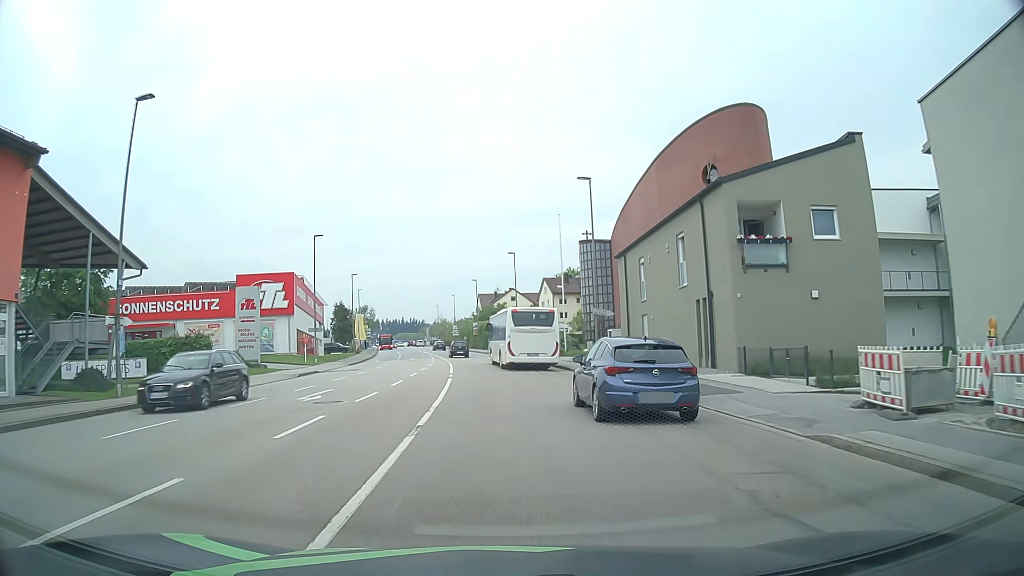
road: tertiary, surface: asphalt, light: Day
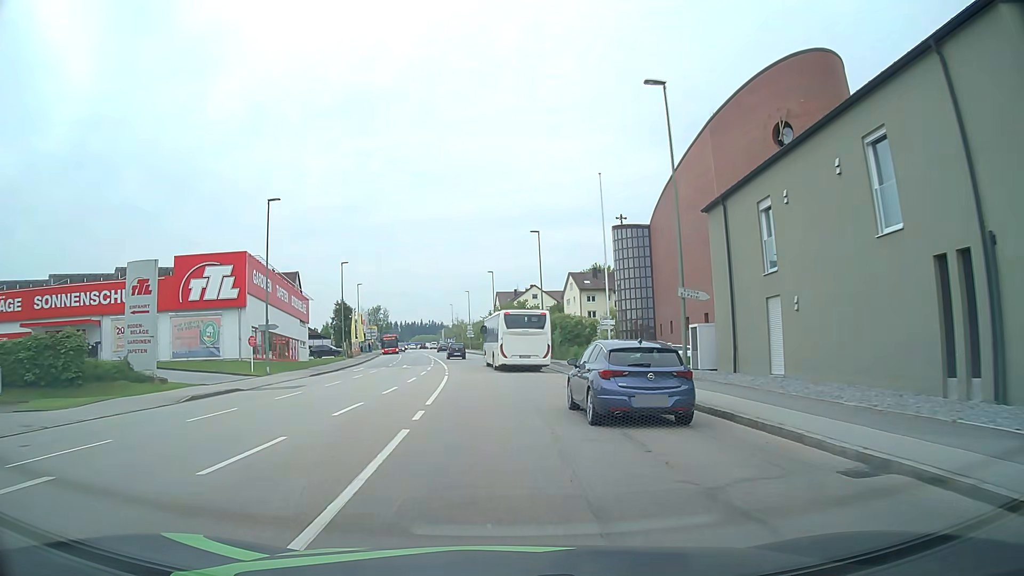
(-0.2, +14.9) m; -2°
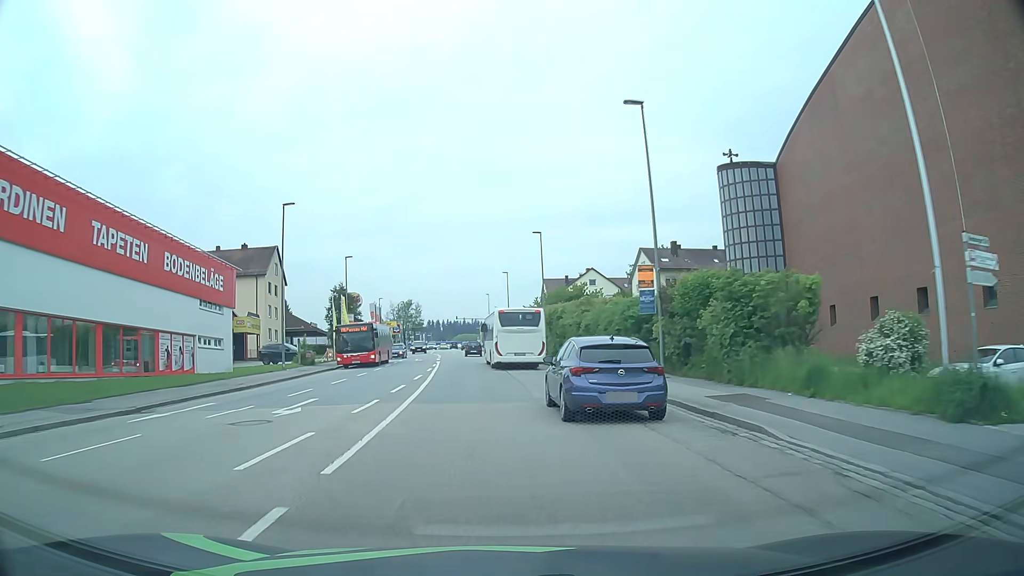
(-1.1, +30.5) m; -4°
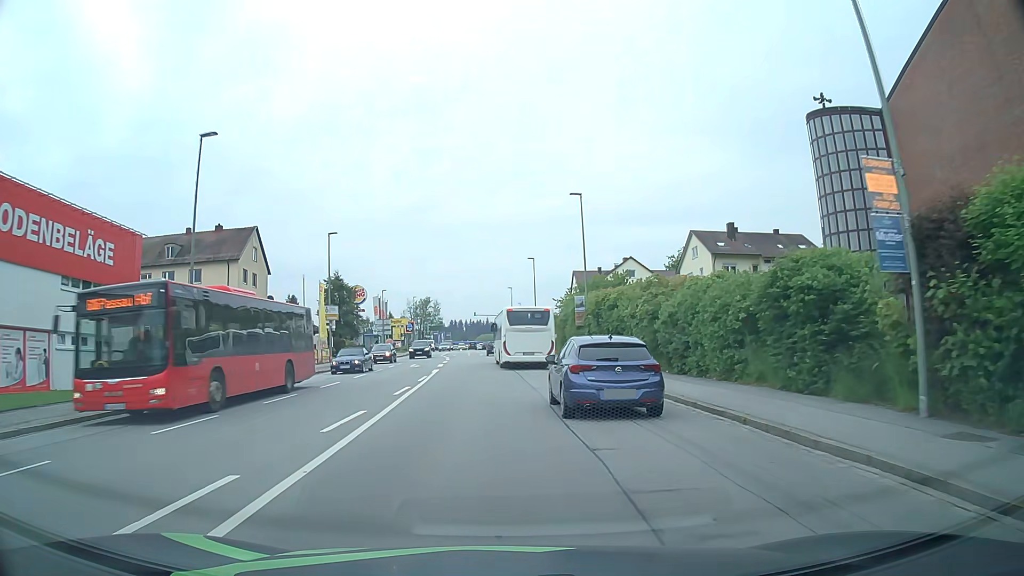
(-0.3, +15.2) m; -2°
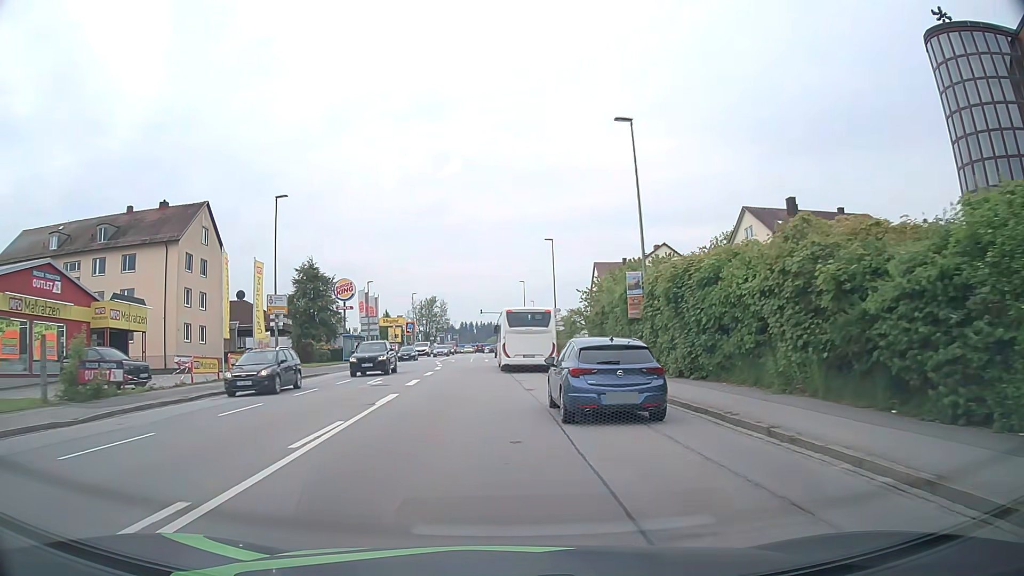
(-0.2, +15.1) m; -1°
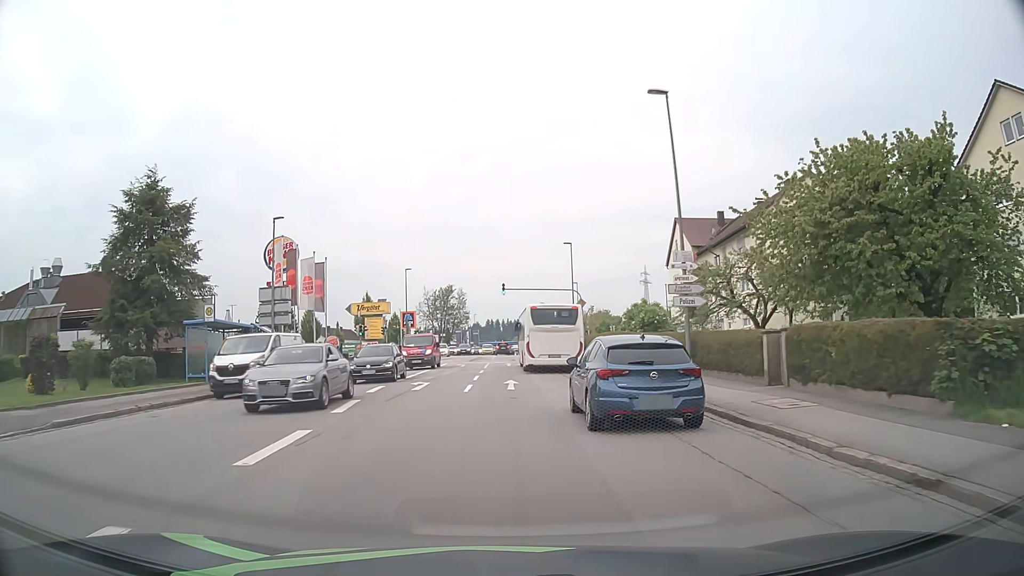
(-0.9, +35.7) m; -2°
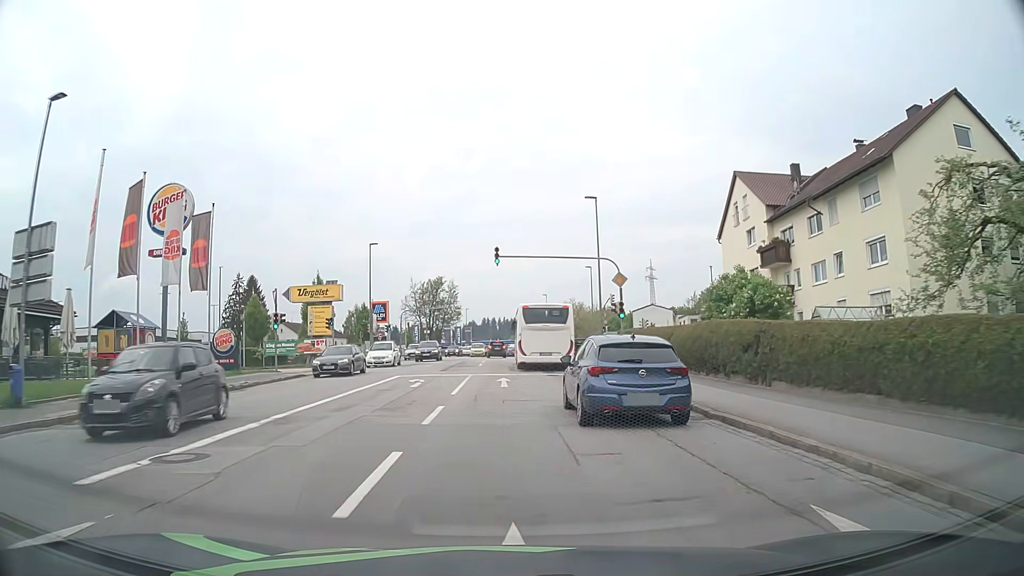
(0.0, +19.5) m; 0°
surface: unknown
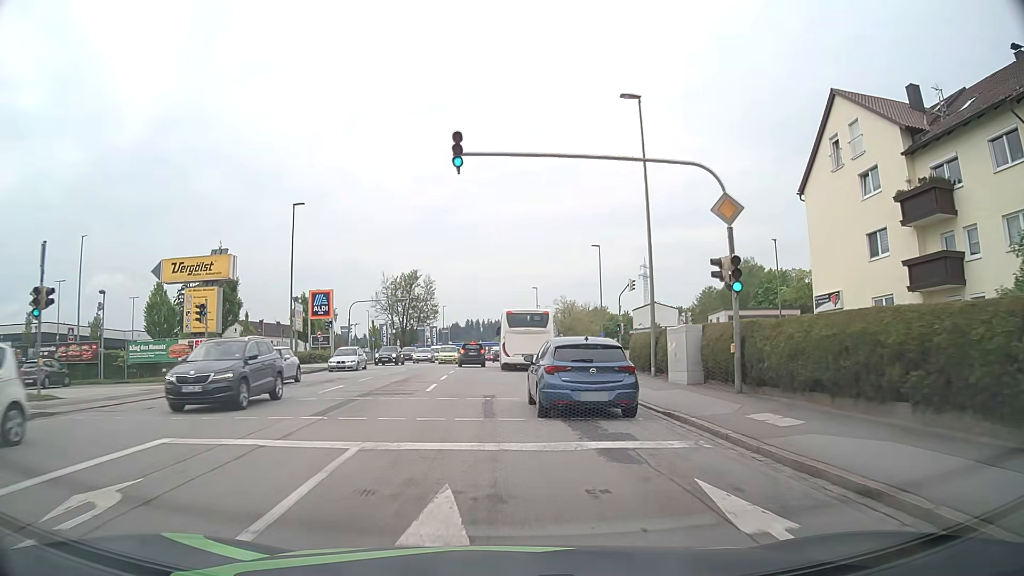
(+0.2, +18.7) m; +1°
(0, +10) (0, +20) (+1, +30) (+1, +40) (+1, +50) (0, +60) (0, +70) (0, +80) (-1, +90) (0, +100) m
